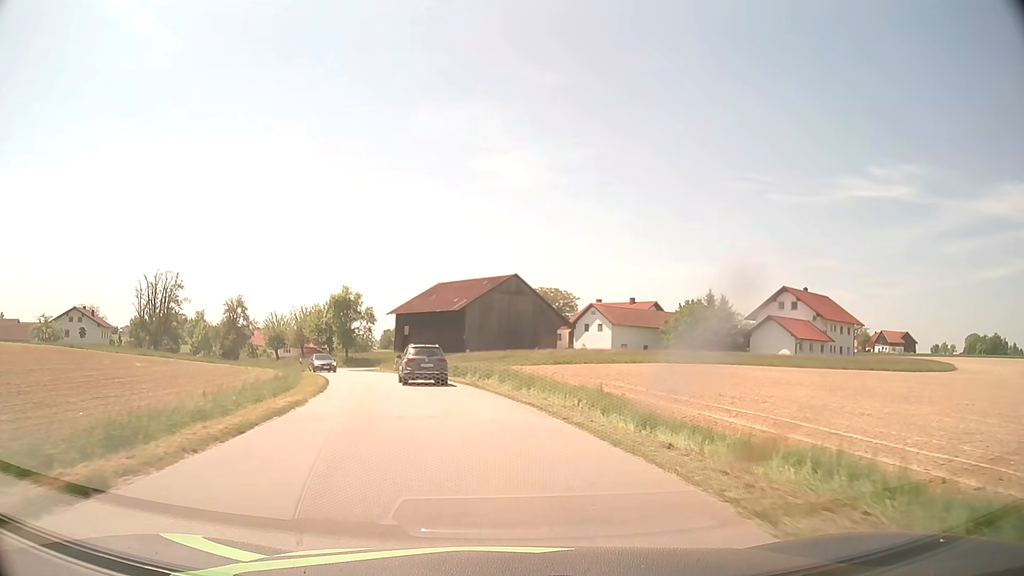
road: tertiary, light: Day
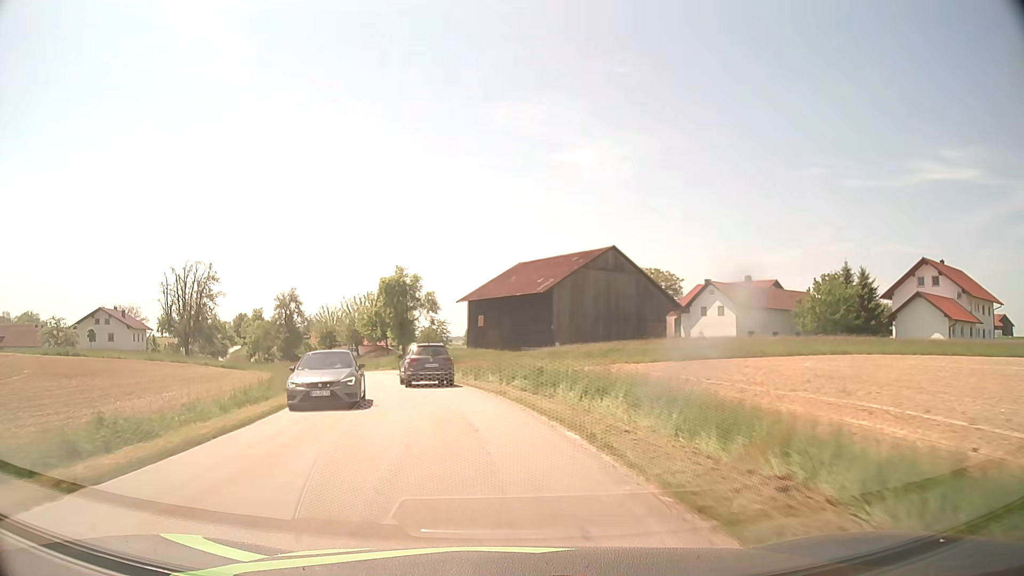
(-0.8, +16.9) m; -7°
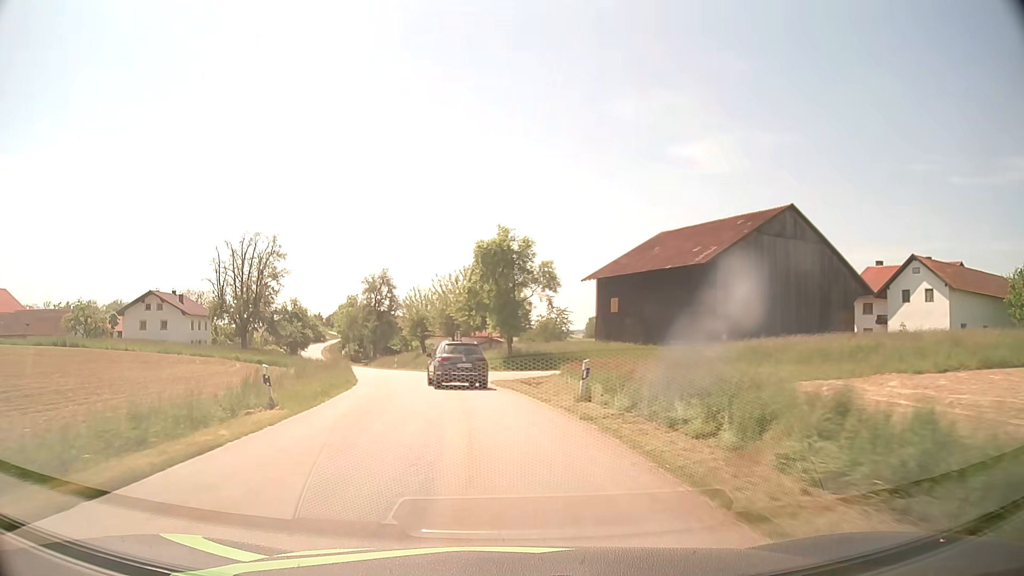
(-1.7, +18.0) m; -10°
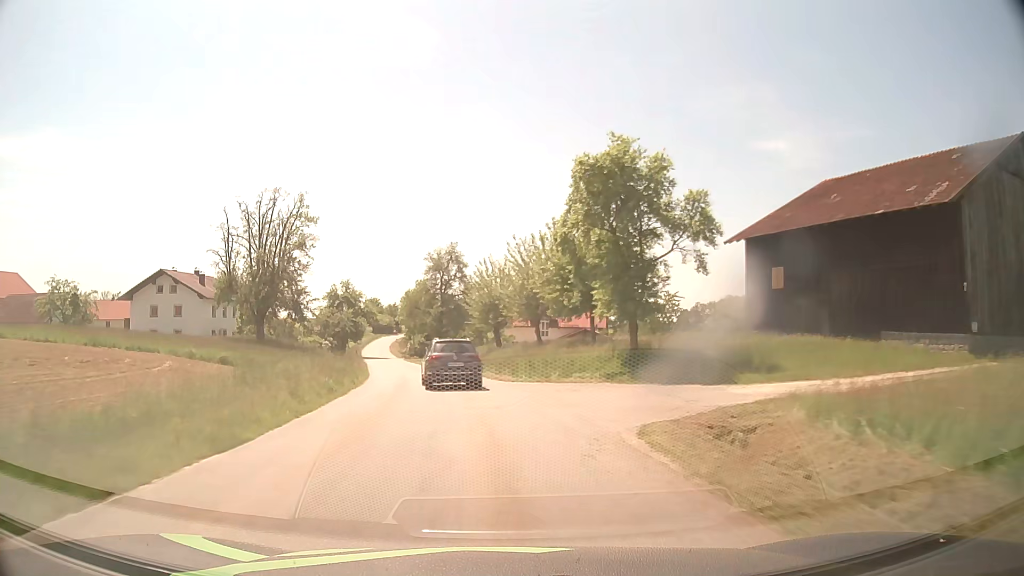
(-1.3, +19.0) m; -7°
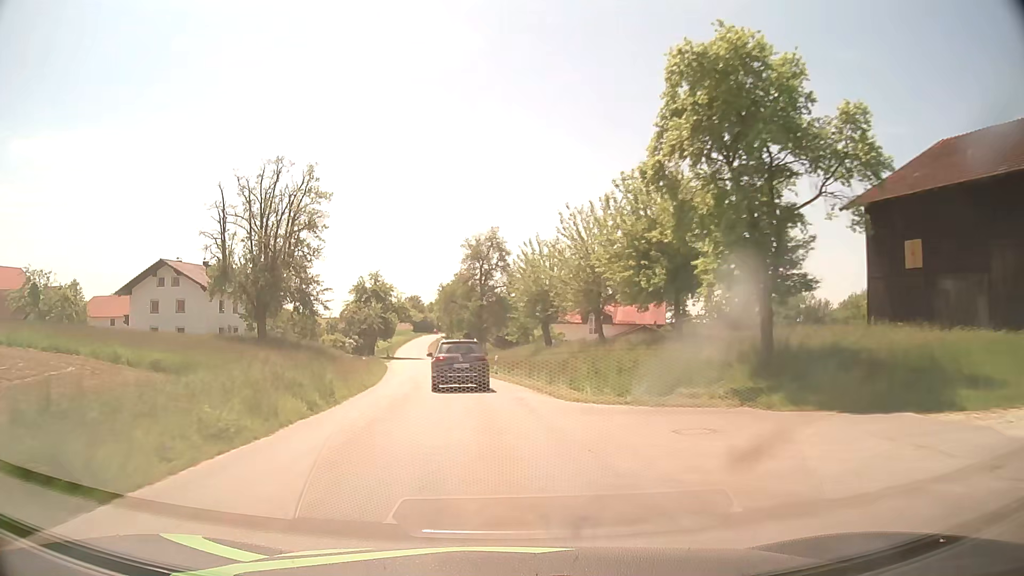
(-0.3, +9.9) m; -4°
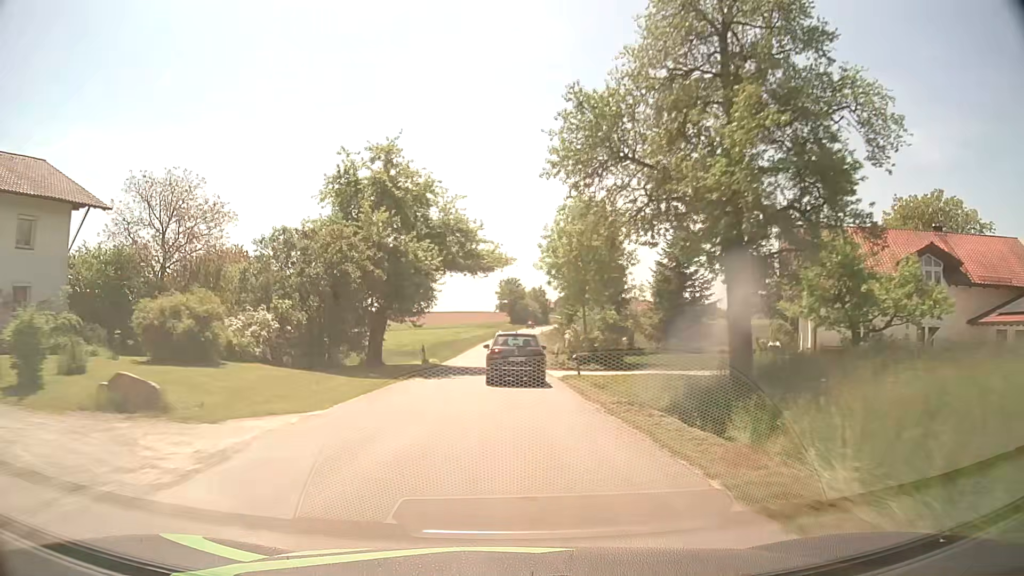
(-6.1, +52.4) m; -9°
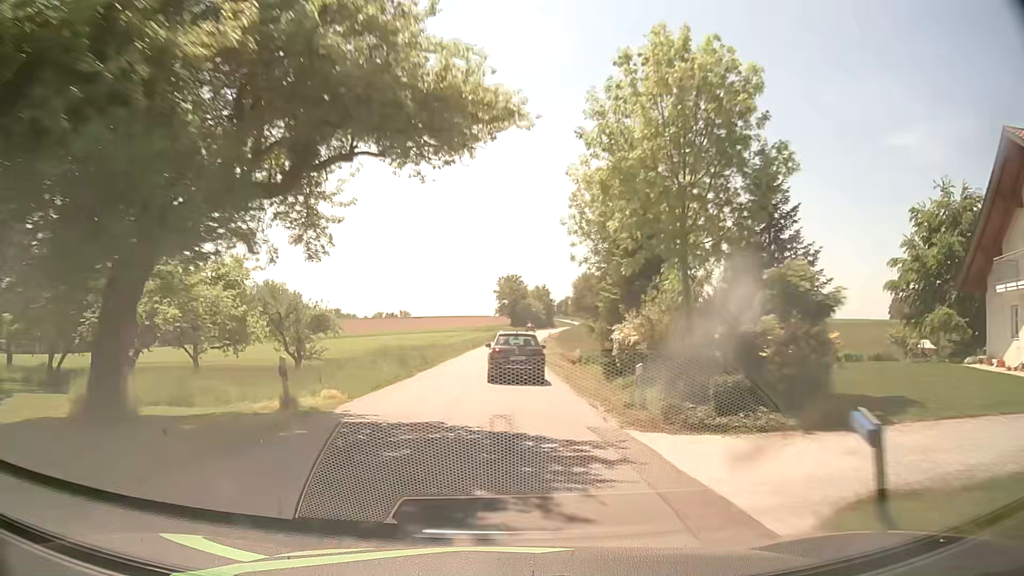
(-0.1, +21.8) m; 0°
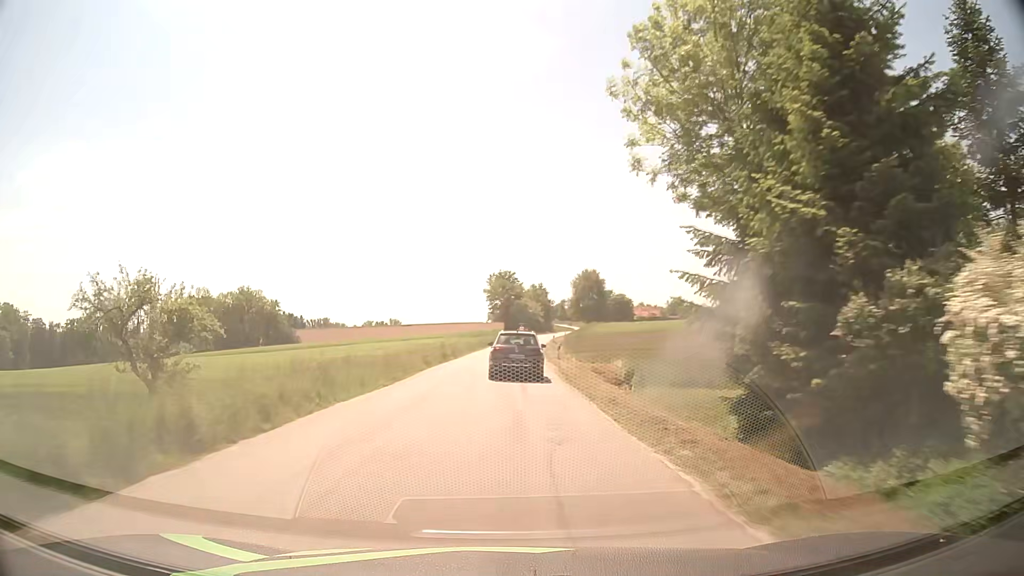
(-0.1, +22.6) m; 0°
(0, +10) (0, +20) (0, +30) (+1, +40) (+1, +50) (+2, +60) (+2, +70) (+3, +80) (+4, +90) (+5, +100) m
